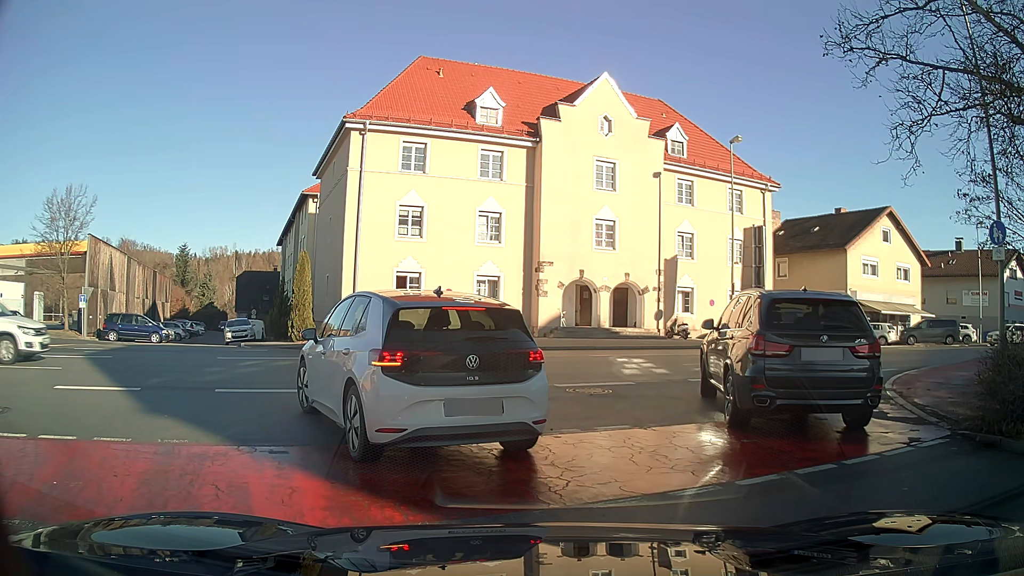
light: Day
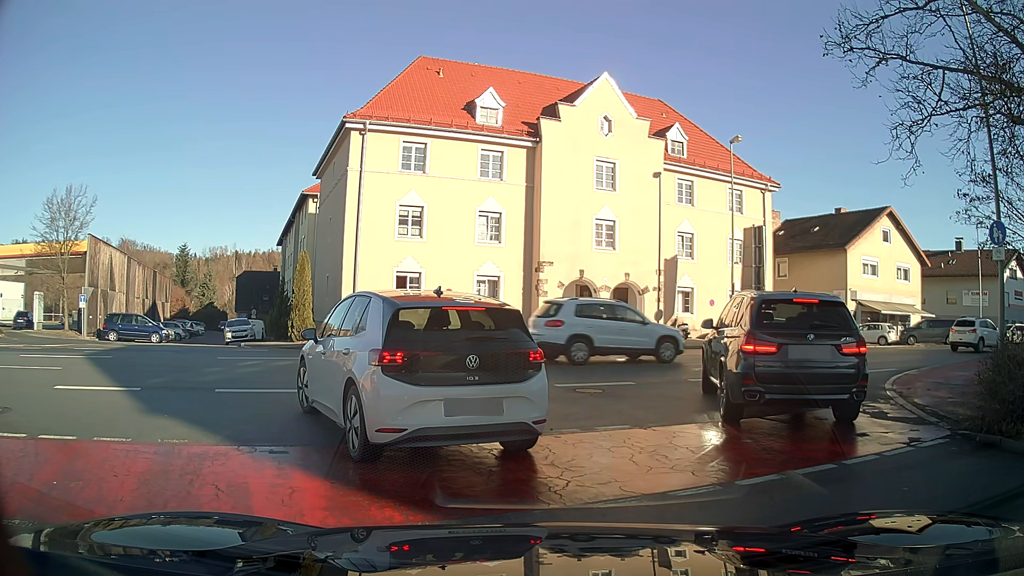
(0.0, 0.0) m; 0°
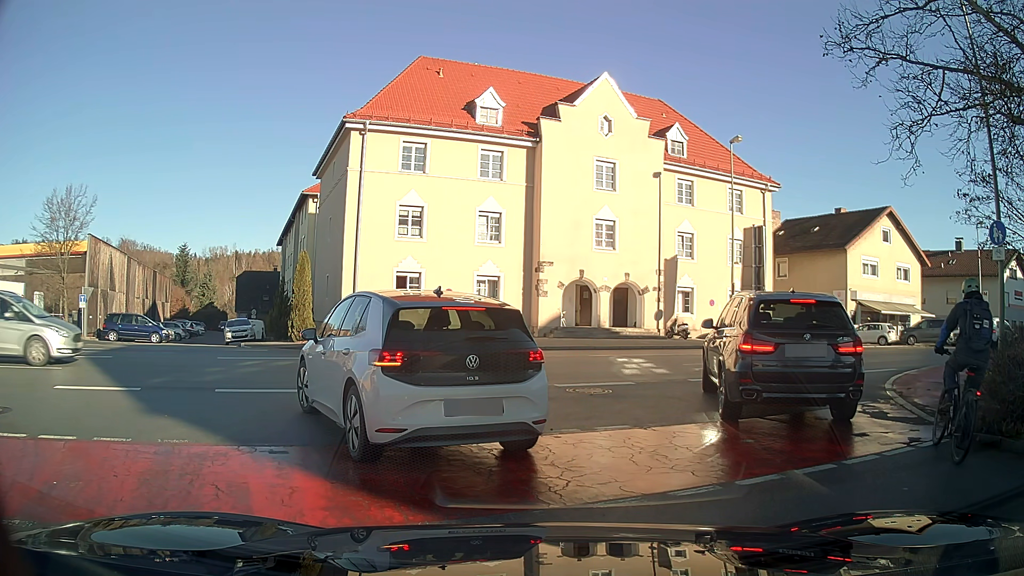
(0.0, 0.0) m; 0°
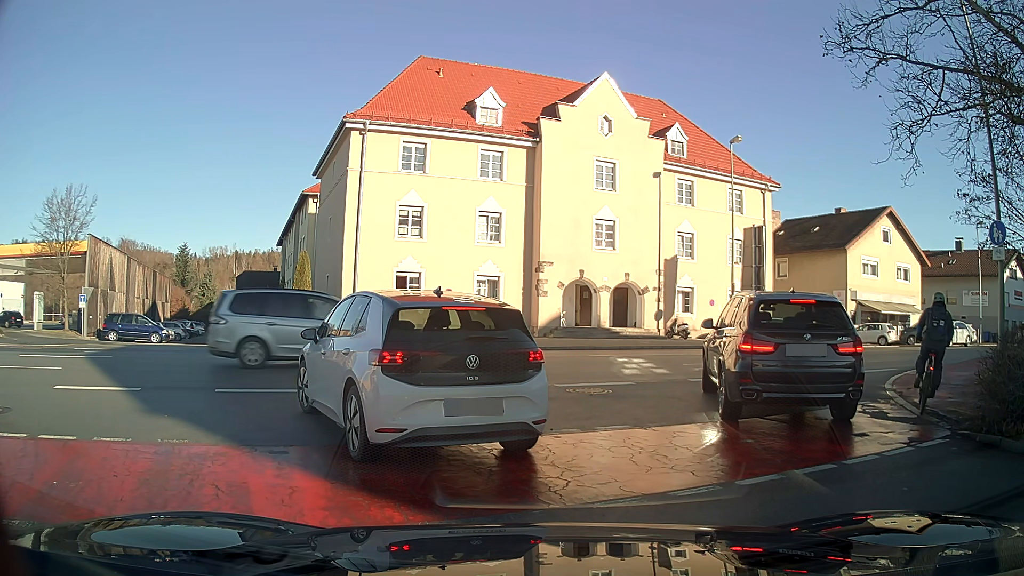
(0.0, 0.0) m; 0°
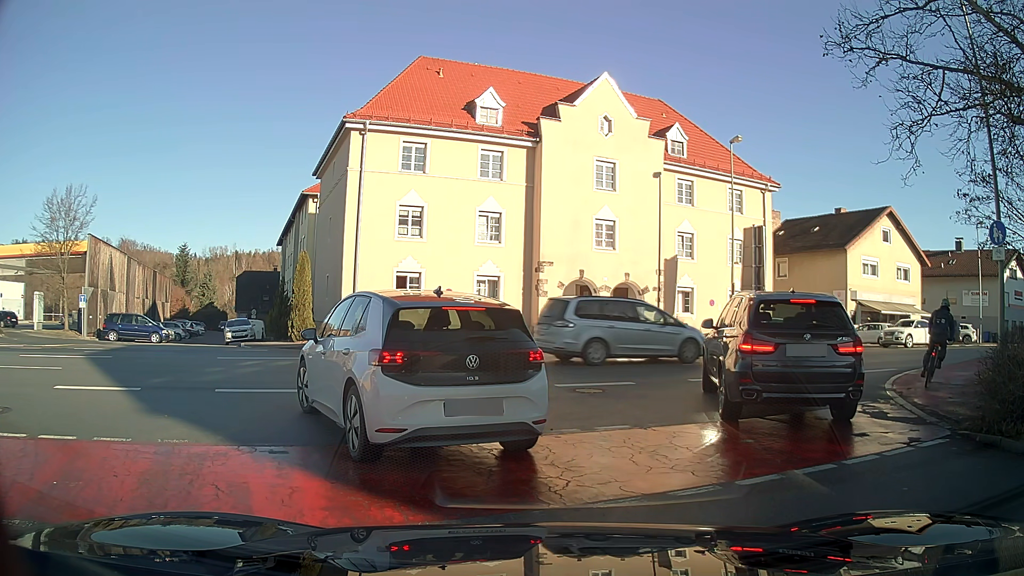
(0.0, 0.0) m; 0°
